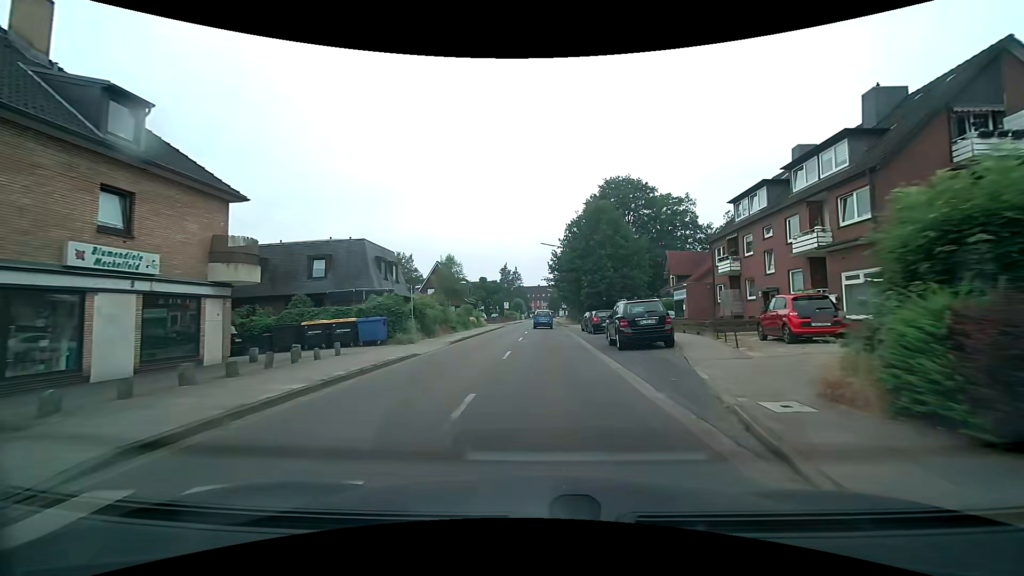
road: residential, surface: asphalt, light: Day
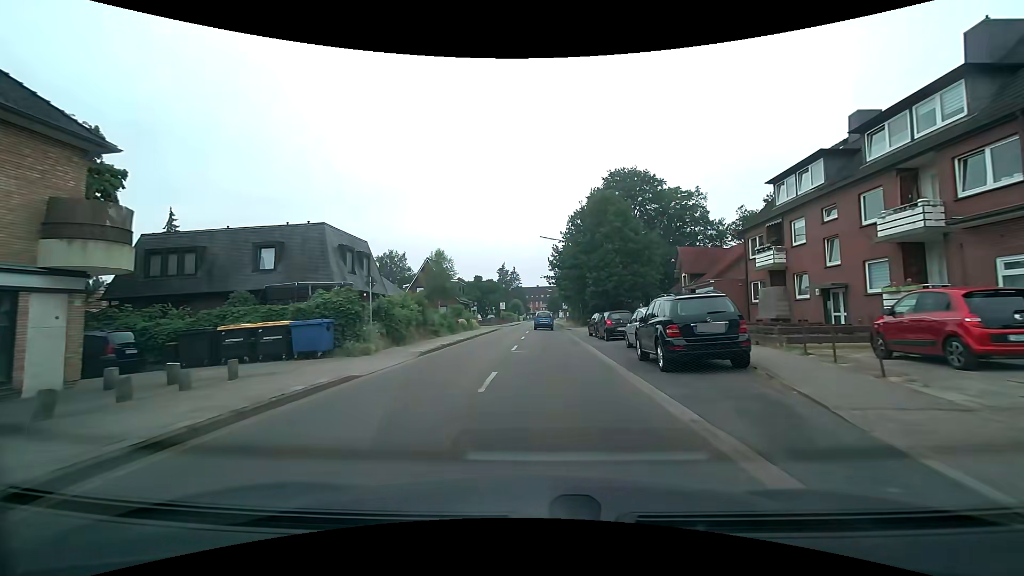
(0.0, +6.2) m; 0°
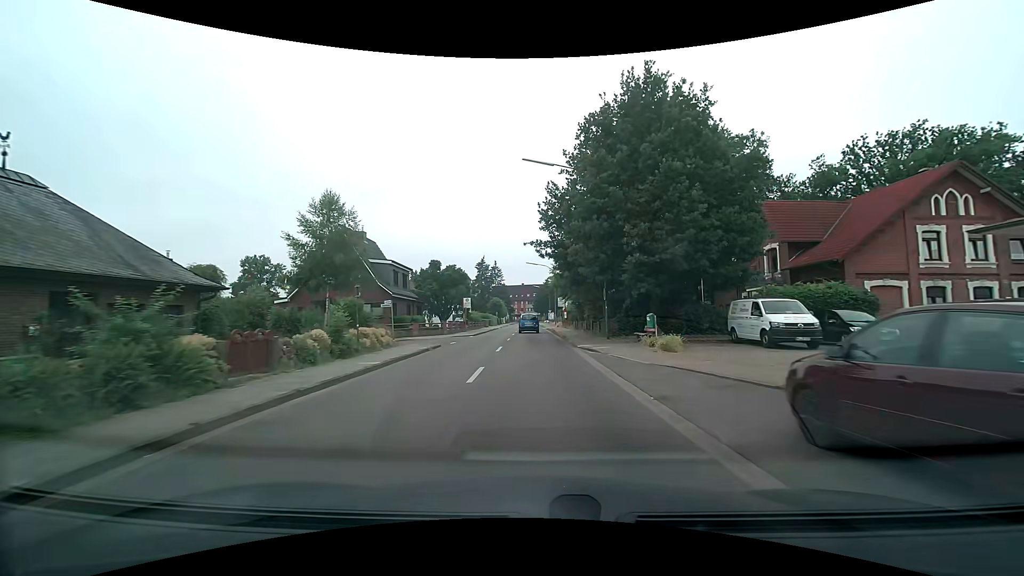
(+0.4, +27.2) m; +1°
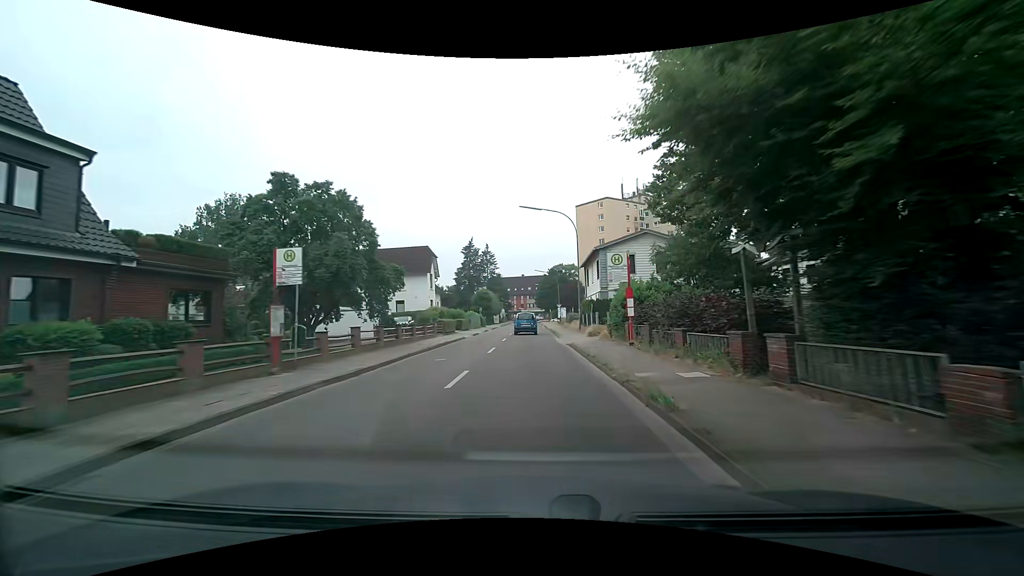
(+0.3, +36.9) m; 0°
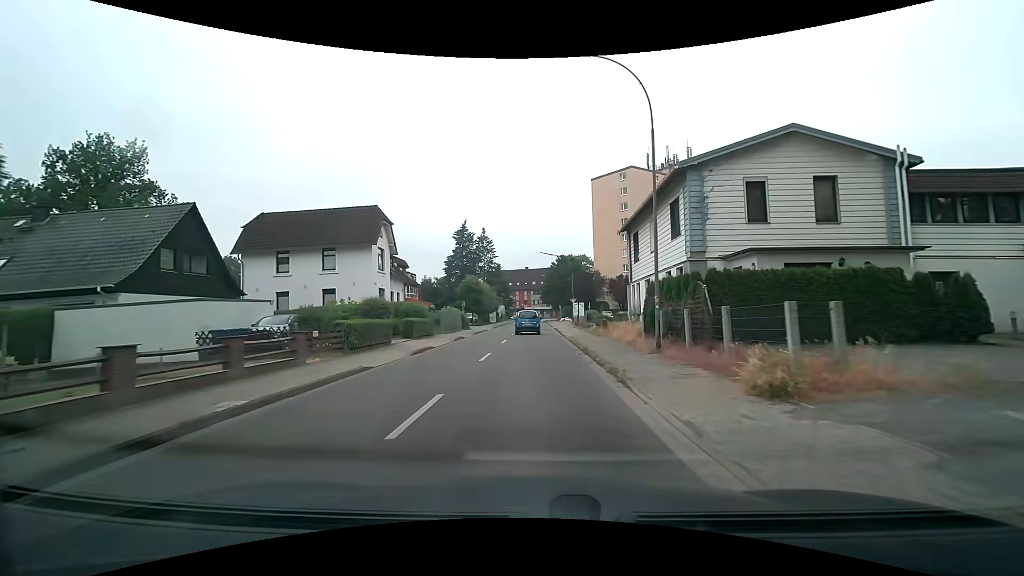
(0.0, +22.1) m; -1°
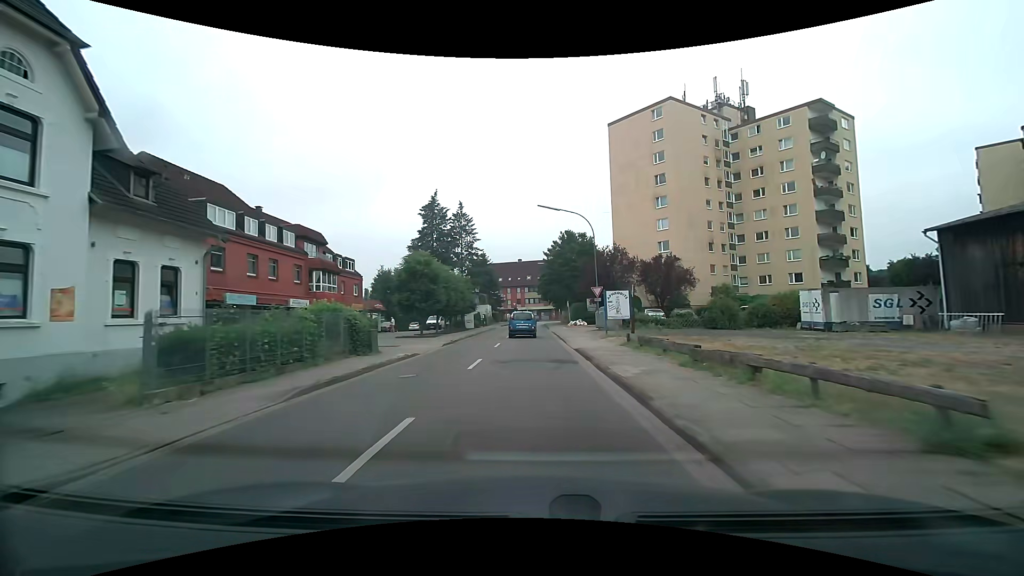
(+0.3, +28.7) m; +1°
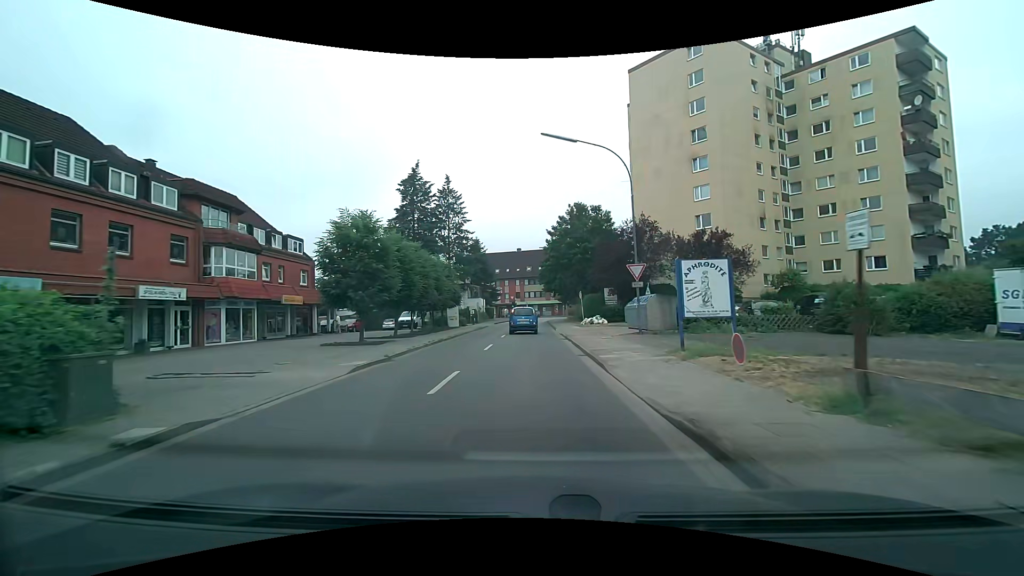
(-0.1, +13.7) m; 0°
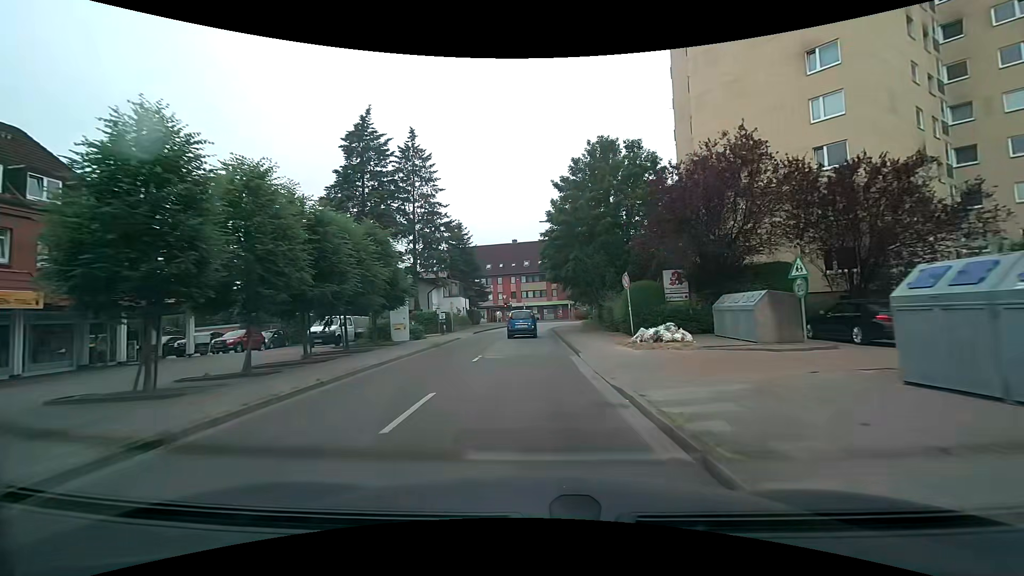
(-0.1, +20.4) m; -1°
